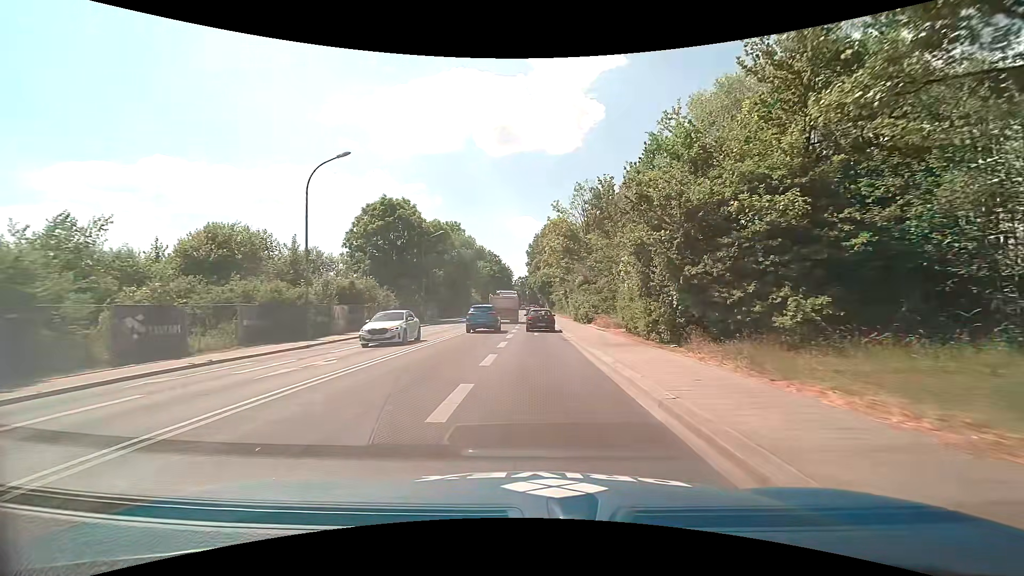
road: secondary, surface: asphalt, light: Day
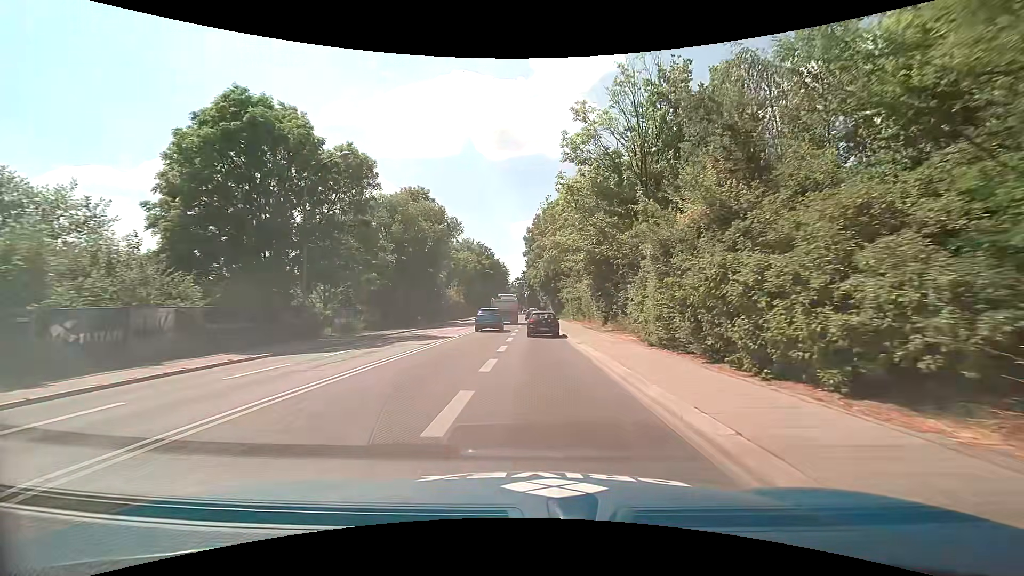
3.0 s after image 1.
(+0.1, +30.7) m; +1°
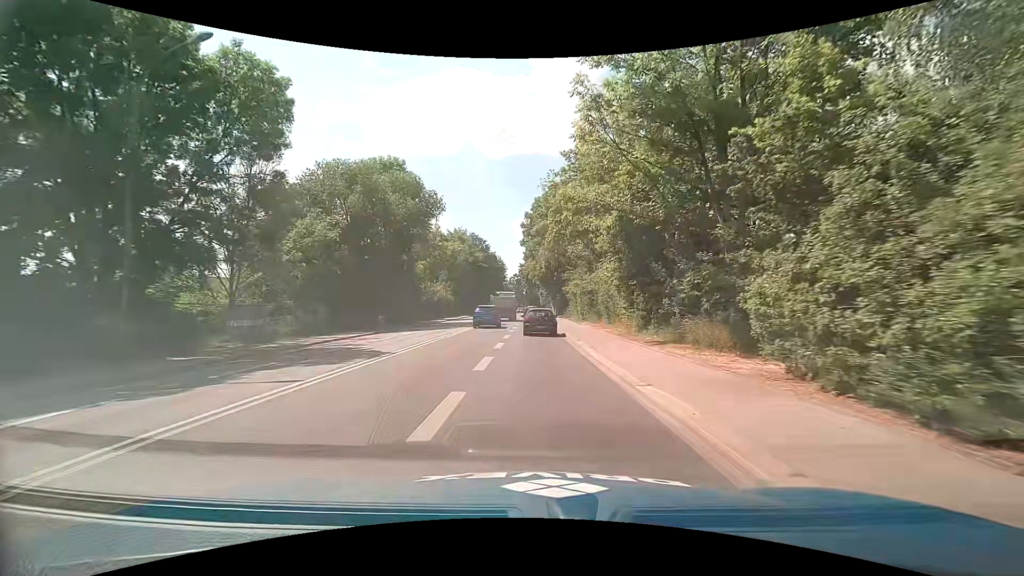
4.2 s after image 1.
(0.0, +12.1) m; 0°
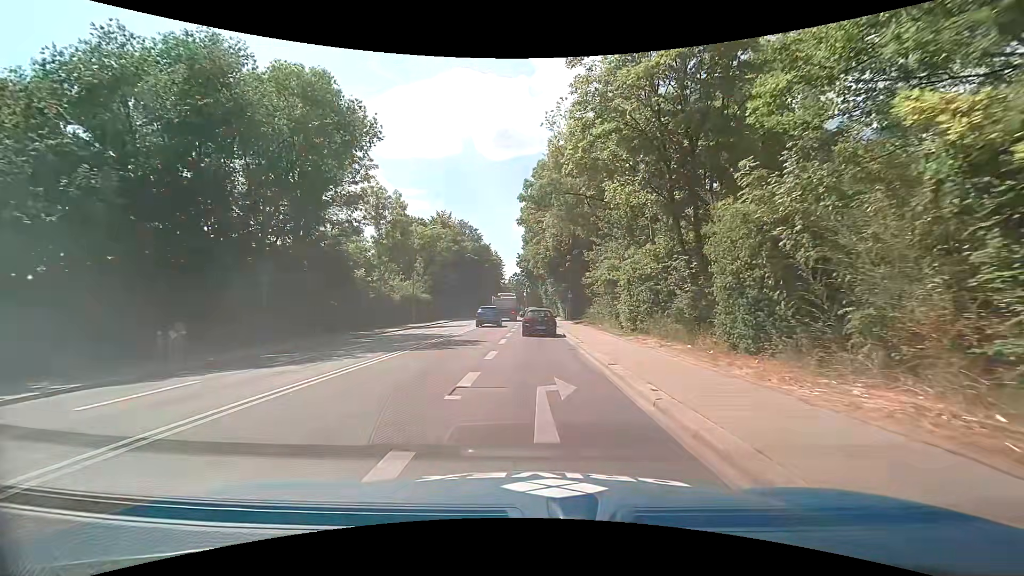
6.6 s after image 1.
(-0.1, +21.4) m; 0°
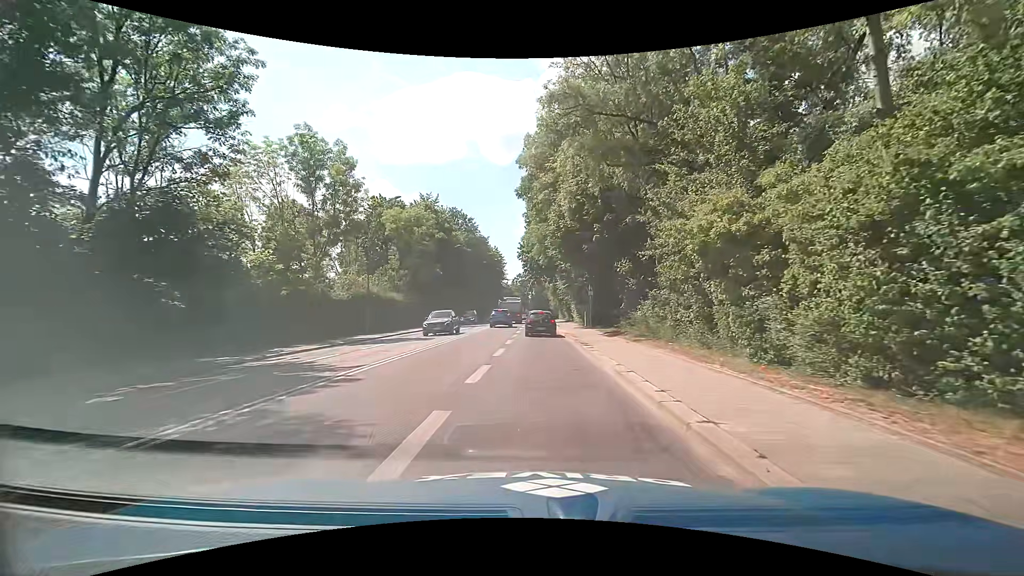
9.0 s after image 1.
(-0.1, +15.9) m; 0°
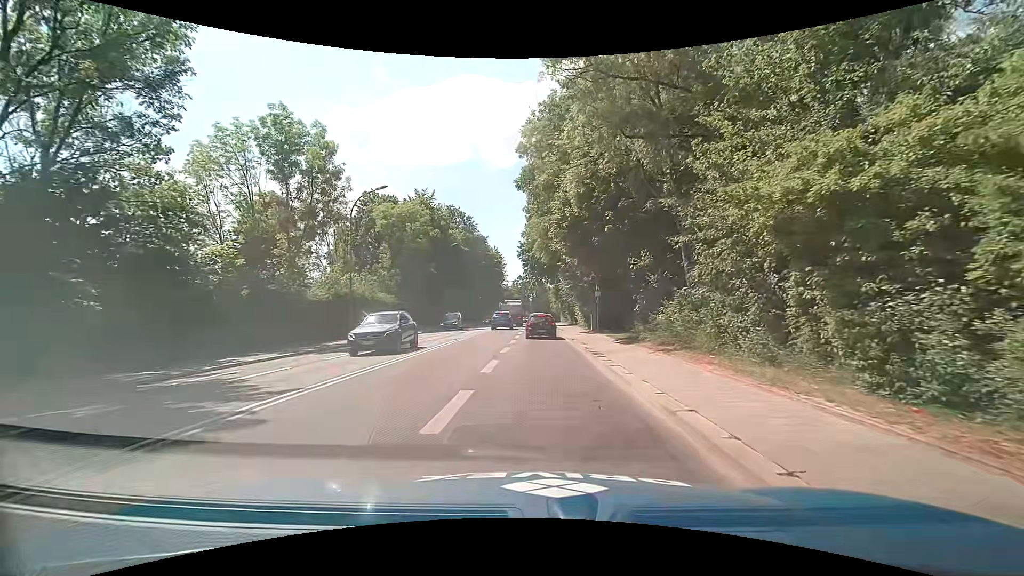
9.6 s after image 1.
(0.0, +3.9) m; -1°
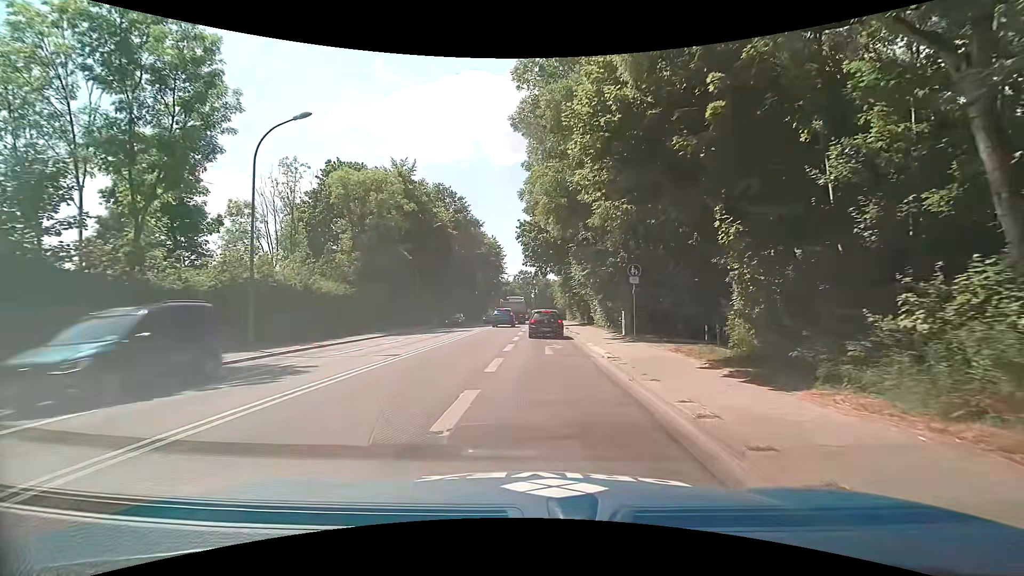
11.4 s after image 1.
(+0.1, +12.4) m; 0°
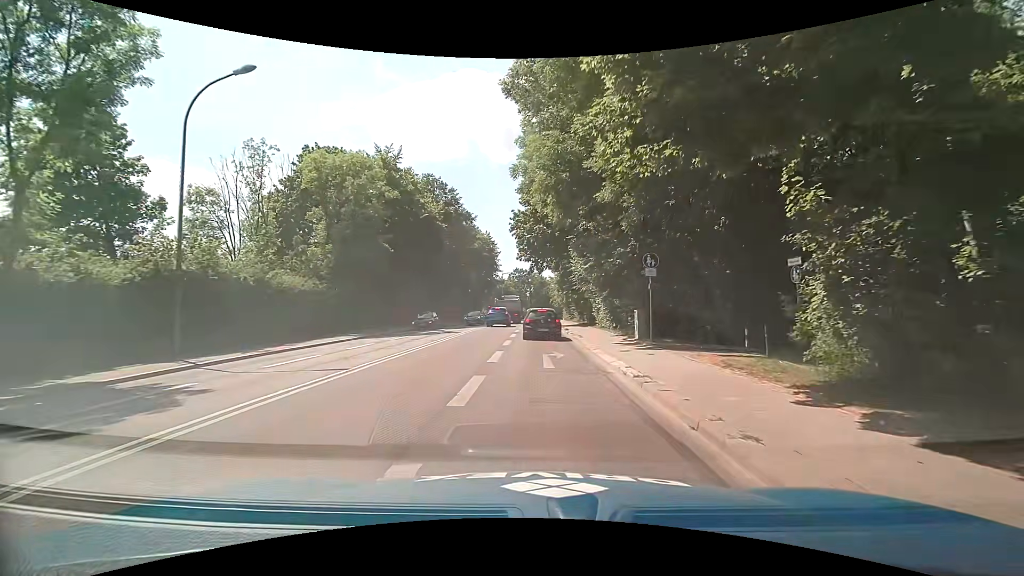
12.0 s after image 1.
(0.0, +4.2) m; 0°
